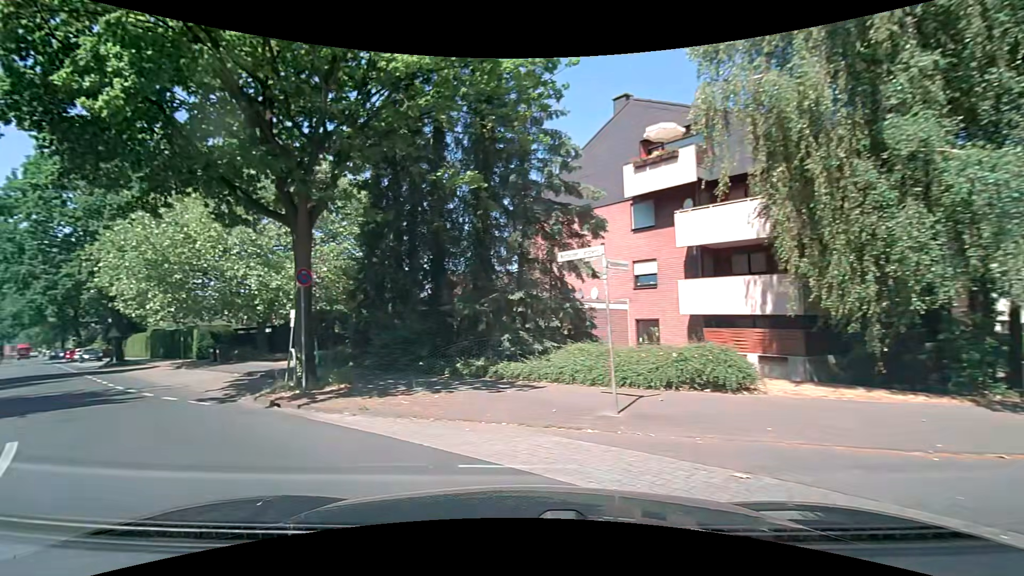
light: Day
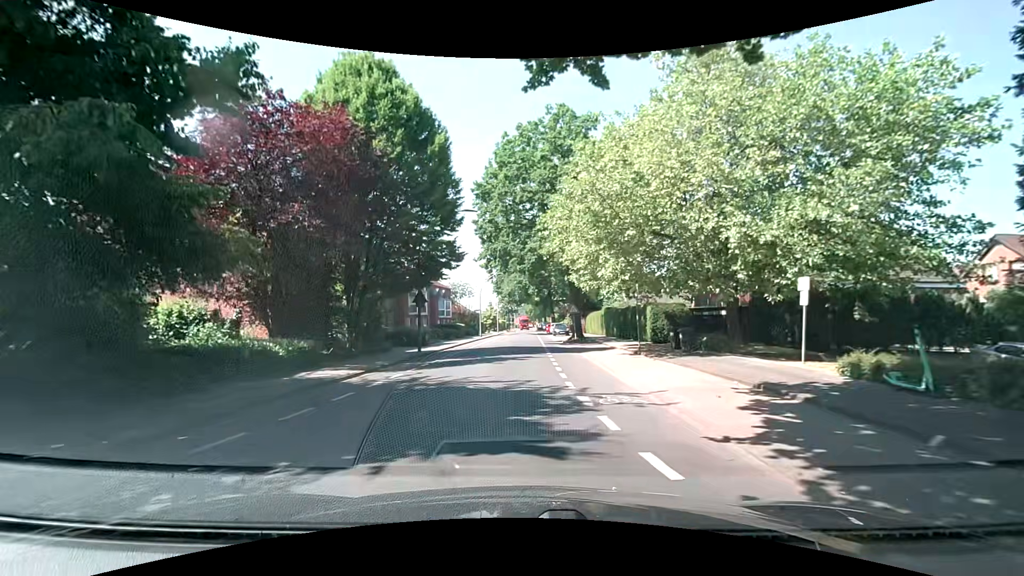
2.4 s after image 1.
(-4.8, +8.9) m; -47°
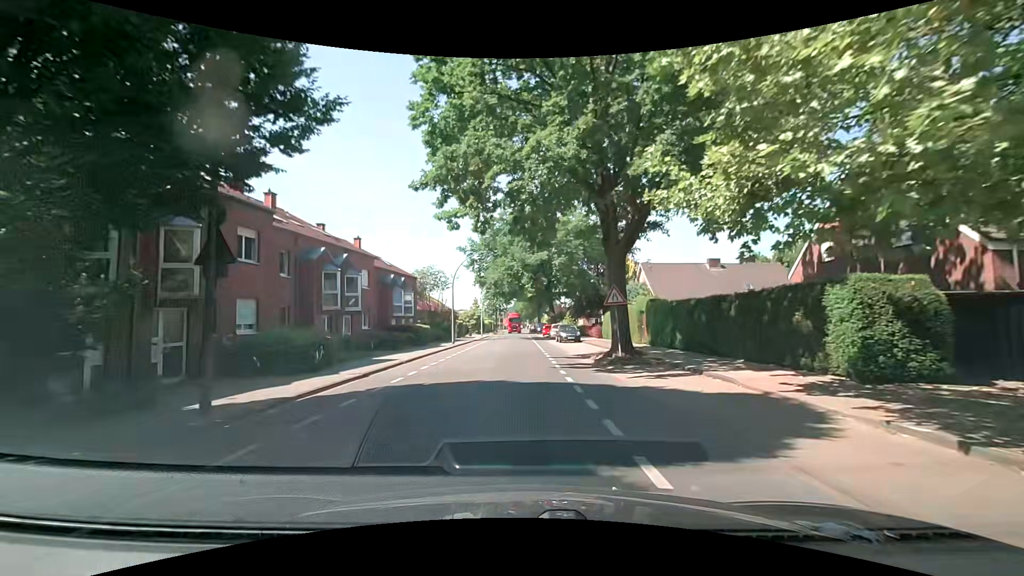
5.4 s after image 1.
(+0.2, +18.2) m; +3°
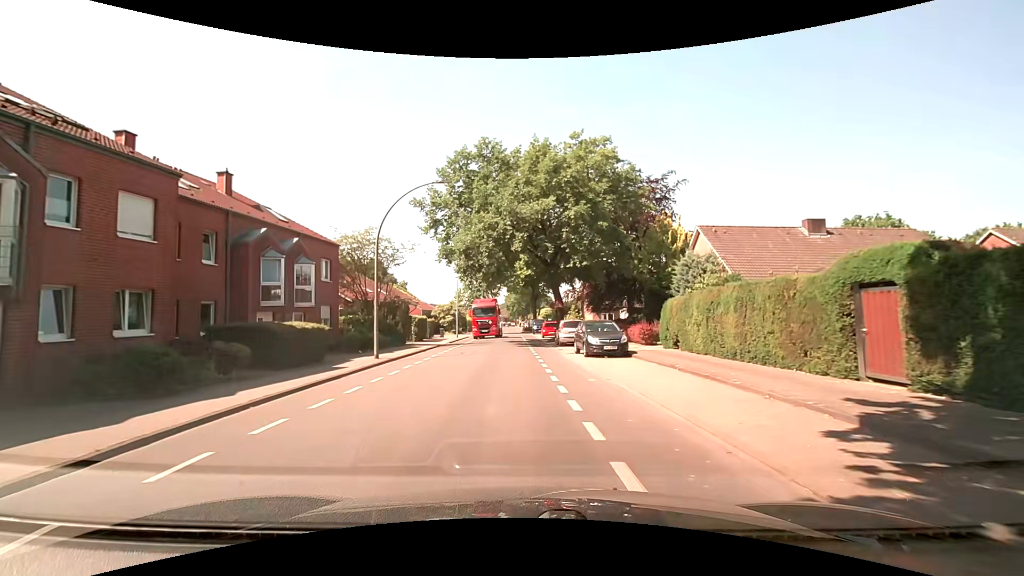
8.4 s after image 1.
(0.0, +20.1) m; 0°
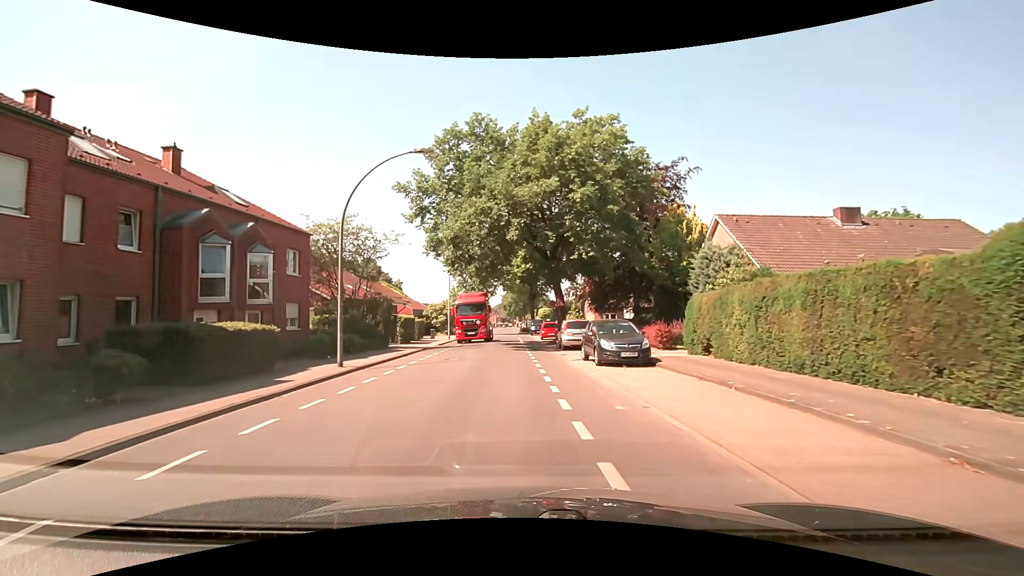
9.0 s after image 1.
(0.0, +3.9) m; 0°
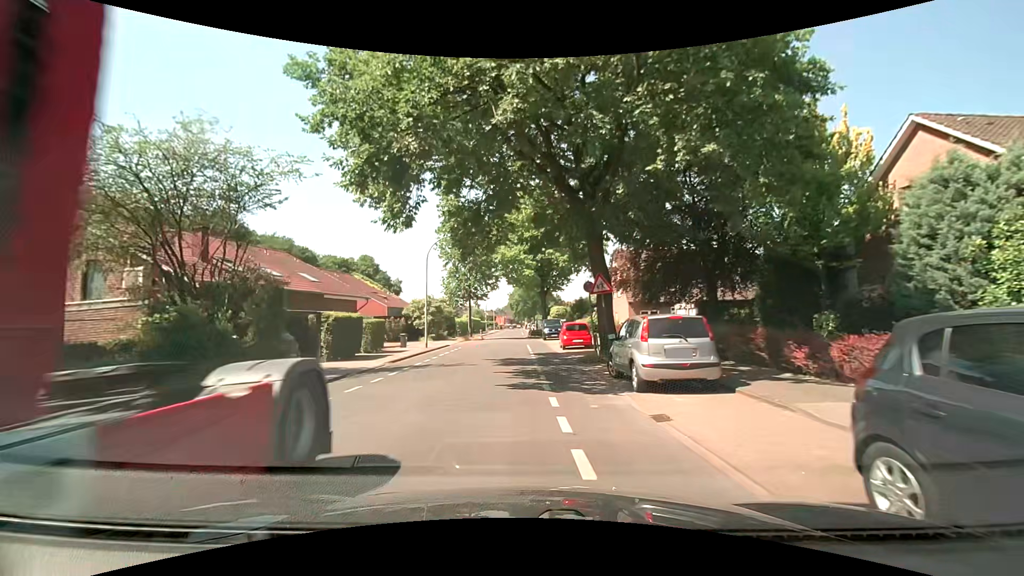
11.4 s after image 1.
(0.0, +15.2) m; 0°
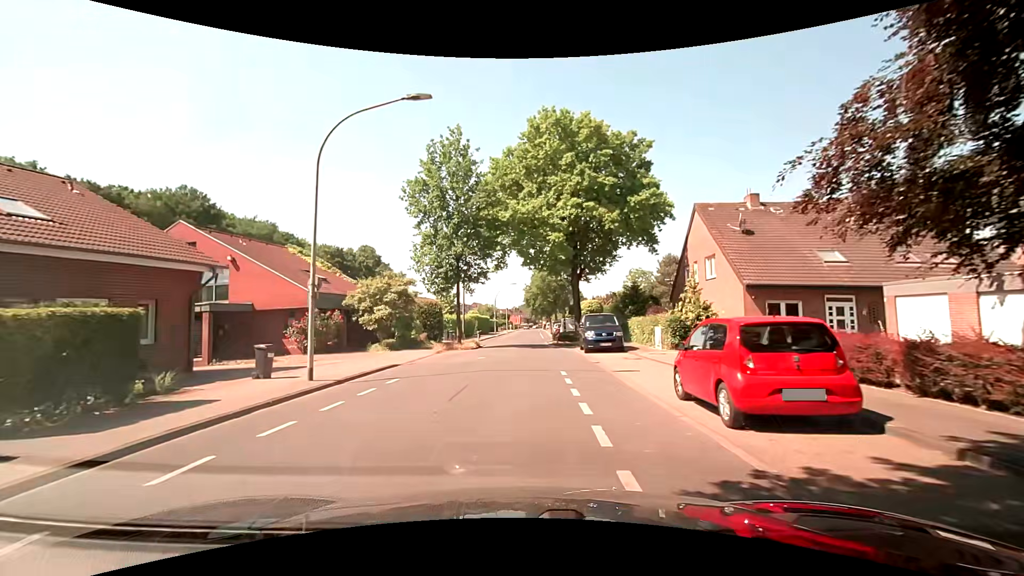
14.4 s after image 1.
(-0.3, +20.5) m; -1°
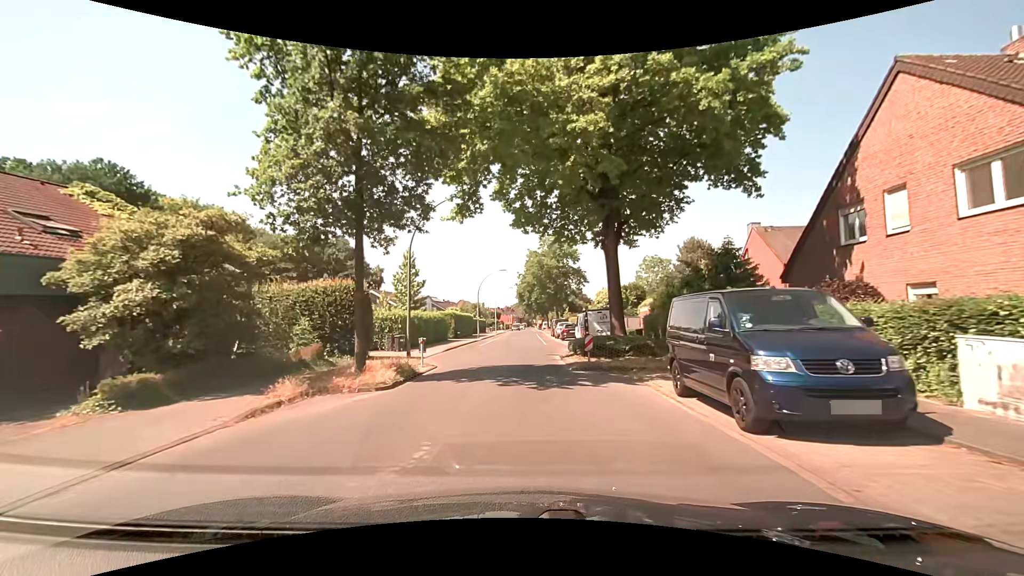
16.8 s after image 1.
(-0.3, +18.1) m; 0°
(0, +10) (0, +20) (0, +30) (0, +40) (0, +50) (0, +60) (0, +70) (0, +80) (0, +90) (0, +100) m
